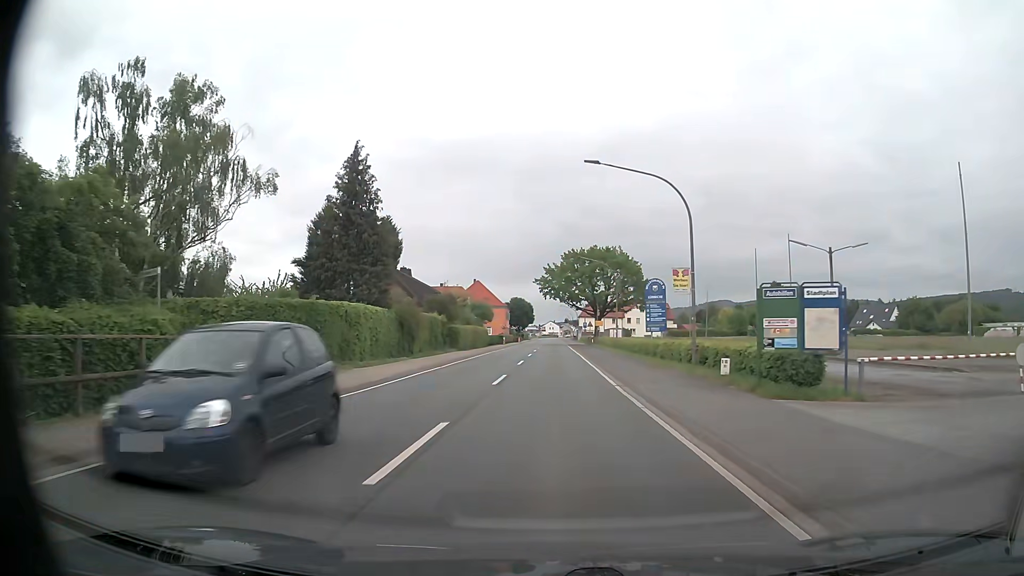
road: primary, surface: asphalt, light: Day
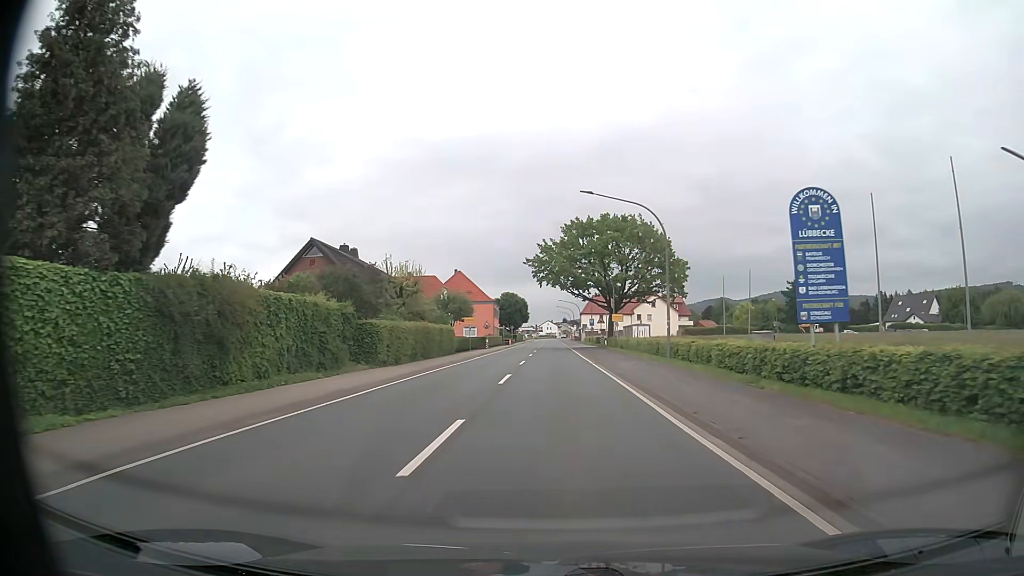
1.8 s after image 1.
(+0.1, +24.1) m; 0°
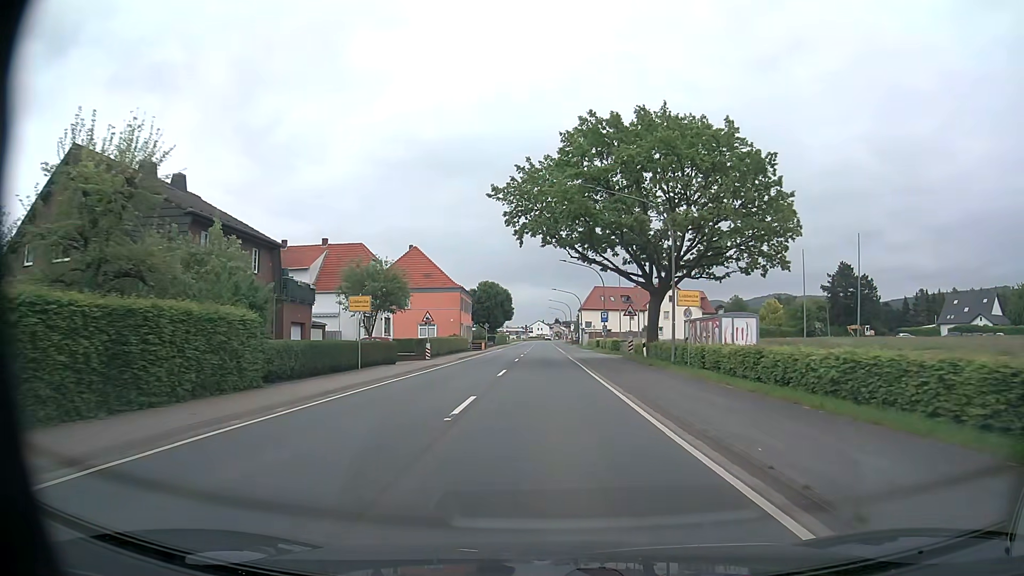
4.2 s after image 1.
(+0.2, +32.2) m; +1°
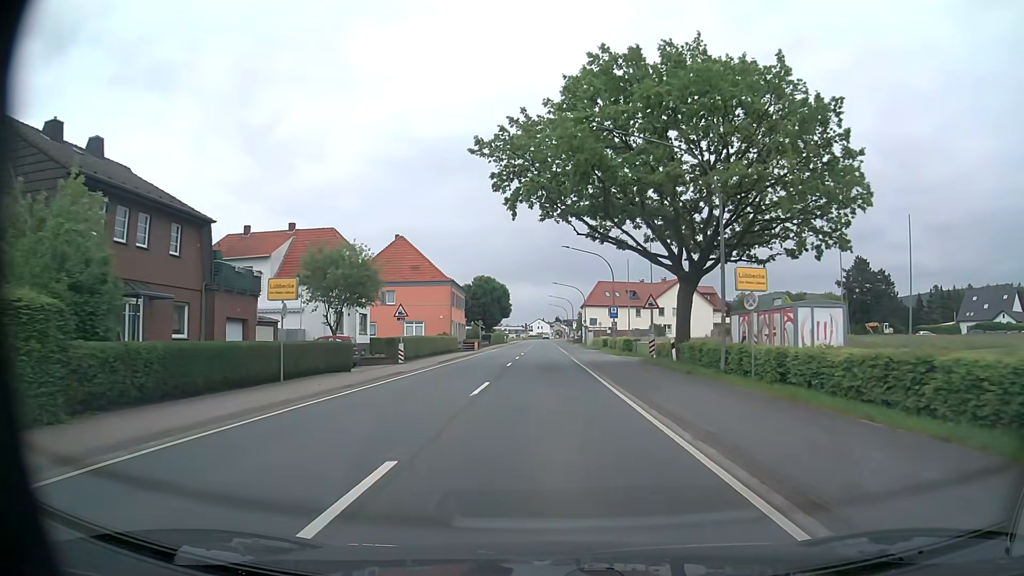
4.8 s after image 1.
(0.0, +8.0) m; 0°
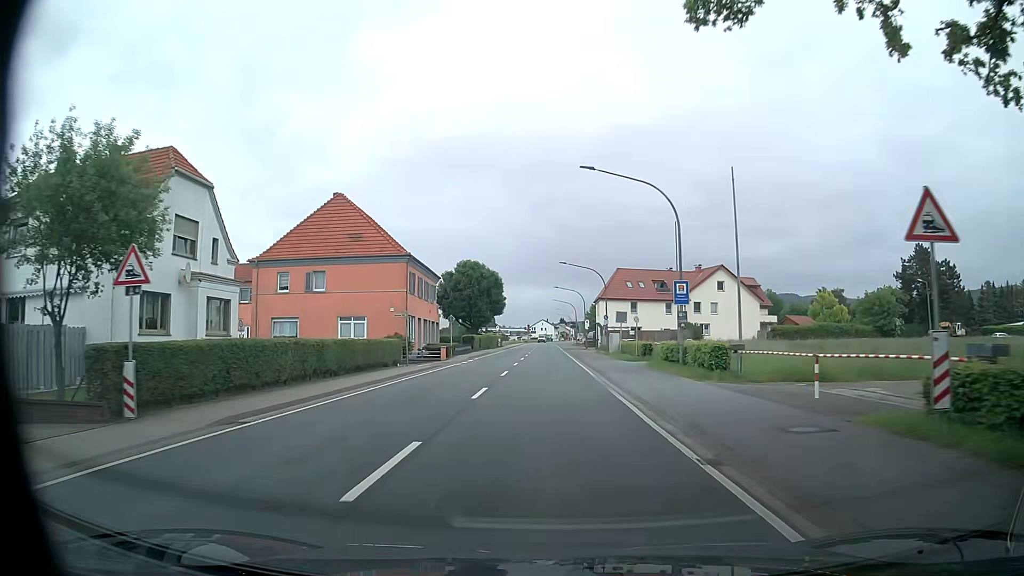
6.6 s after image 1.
(0.0, +24.2) m; 0°
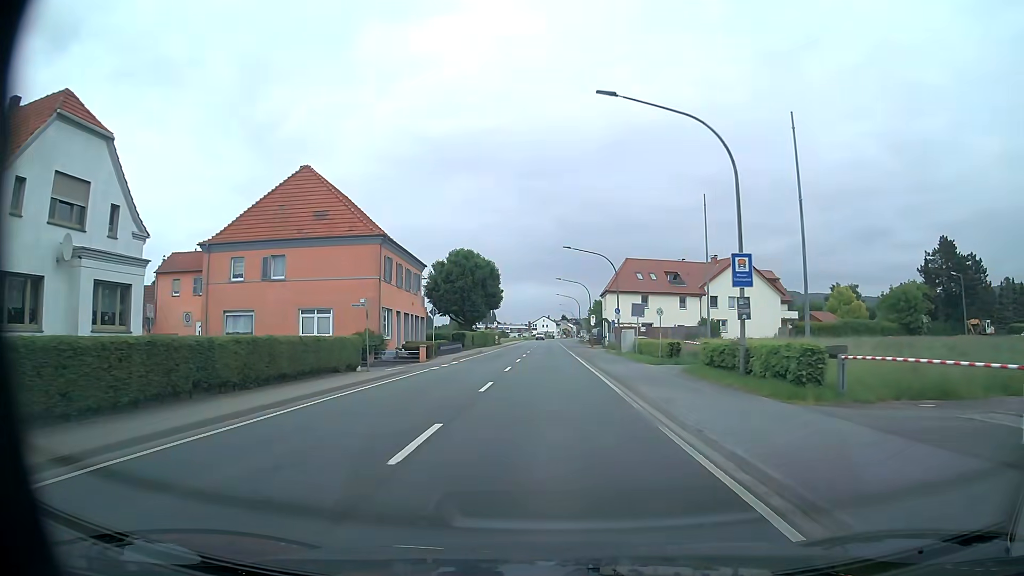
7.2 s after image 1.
(0.0, +8.0) m; 0°
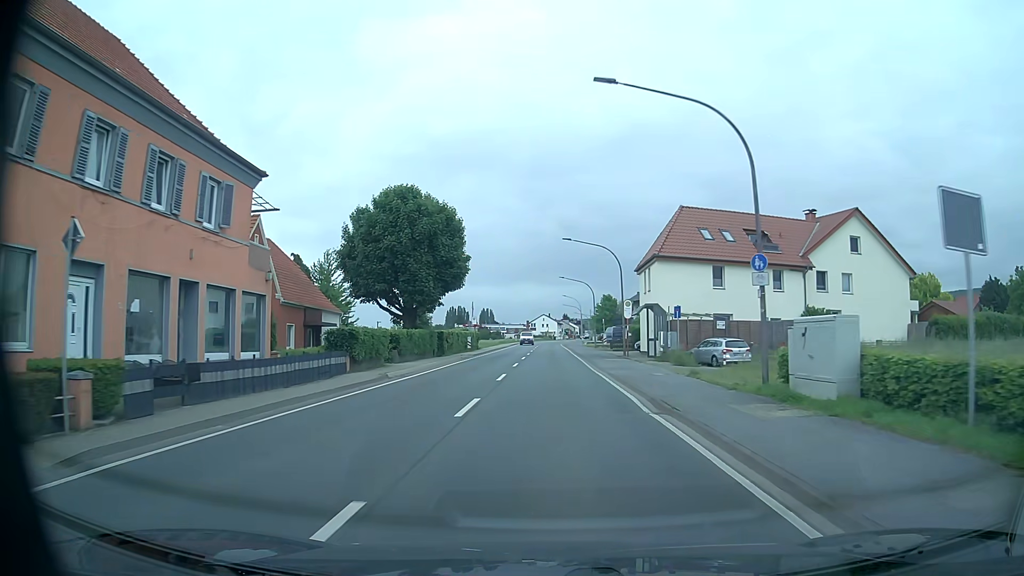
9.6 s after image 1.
(+0.1, +32.2) m; 0°
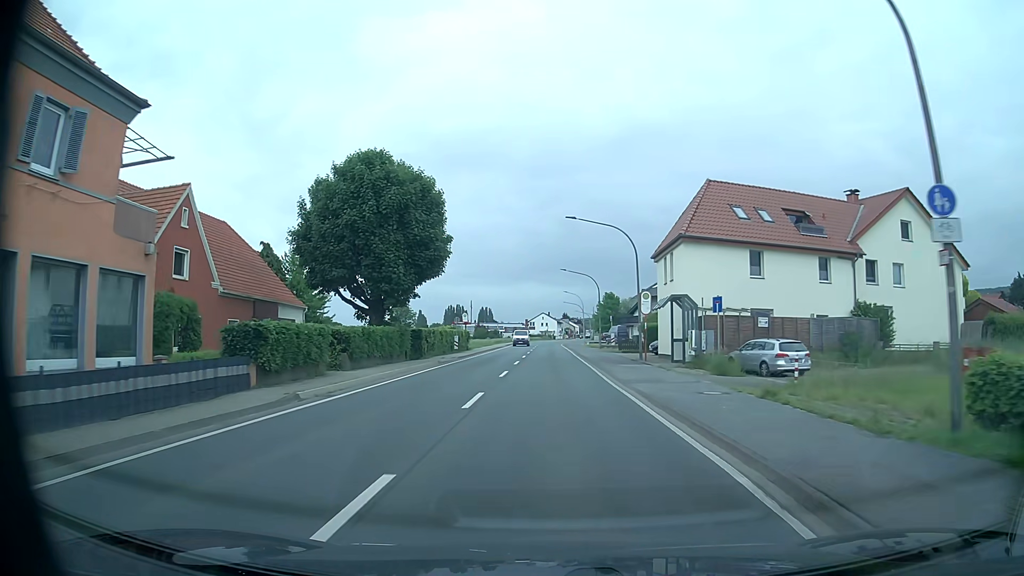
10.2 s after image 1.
(0.0, +8.1) m; 0°
(0, +10) (0, +20) (0, +30) (0, +40) (0, +50) (0, +60) (0, +70) (0, +80) (0, +90) (+1, +100) m
